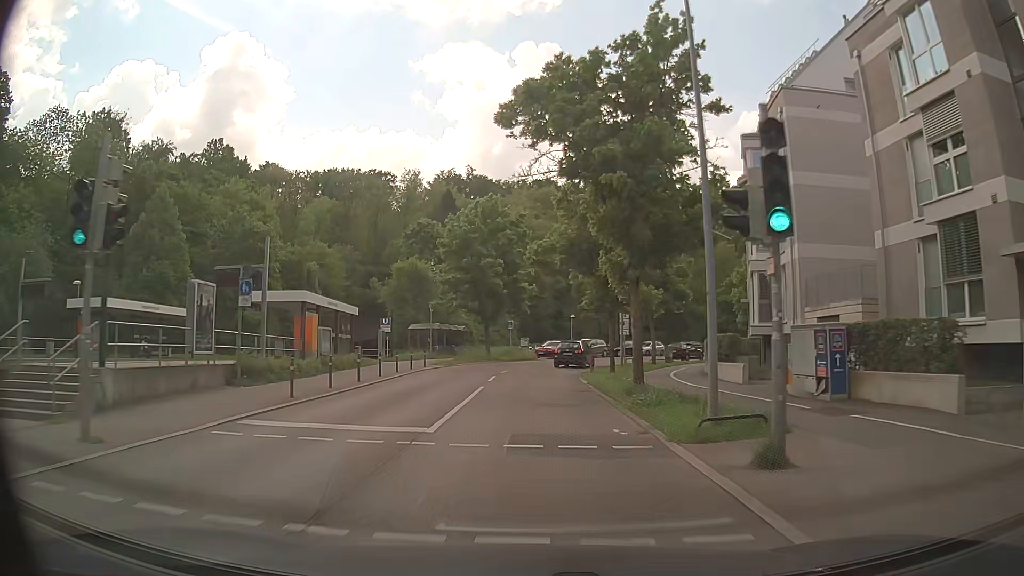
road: secondary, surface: asphalt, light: Day
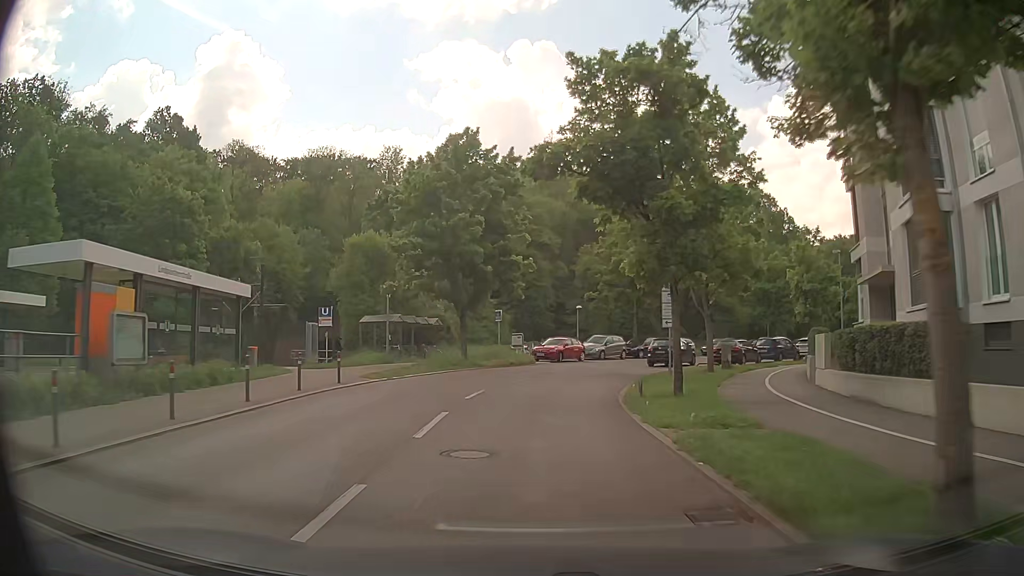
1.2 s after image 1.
(+0.1, +14.4) m; 0°
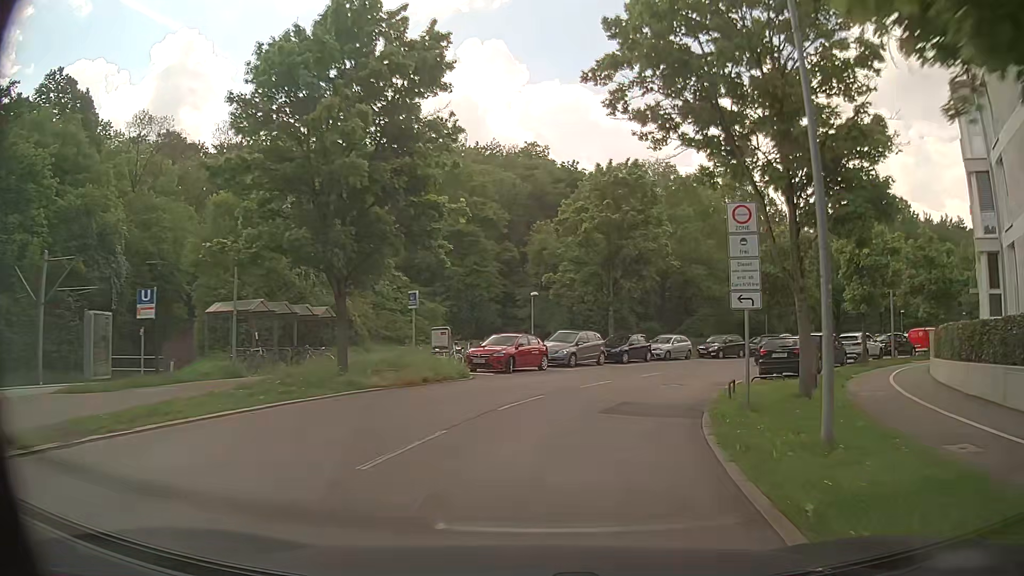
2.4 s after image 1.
(+0.5, +14.4) m; +5°
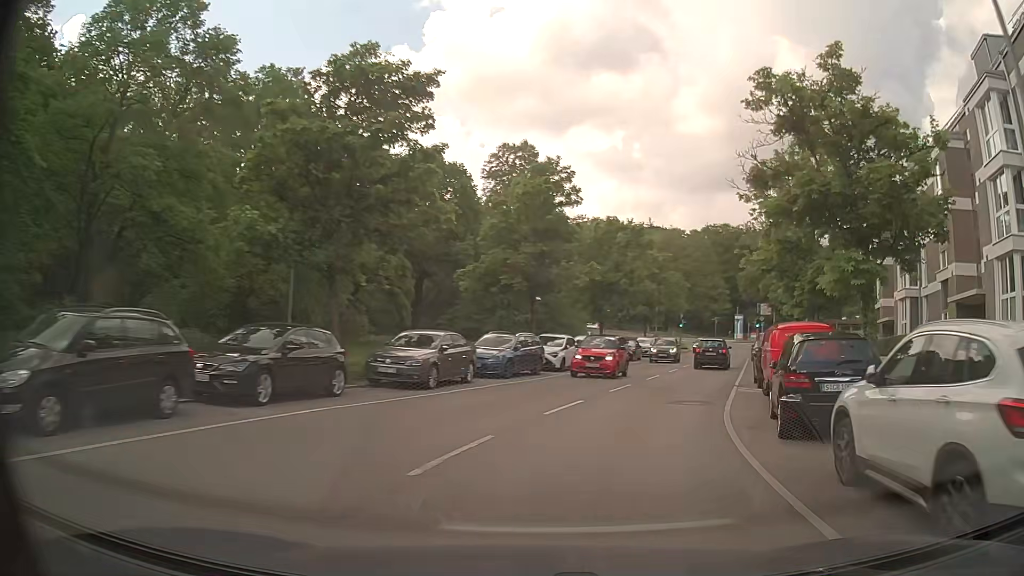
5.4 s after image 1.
(+11.2, +32.7) m; +40°
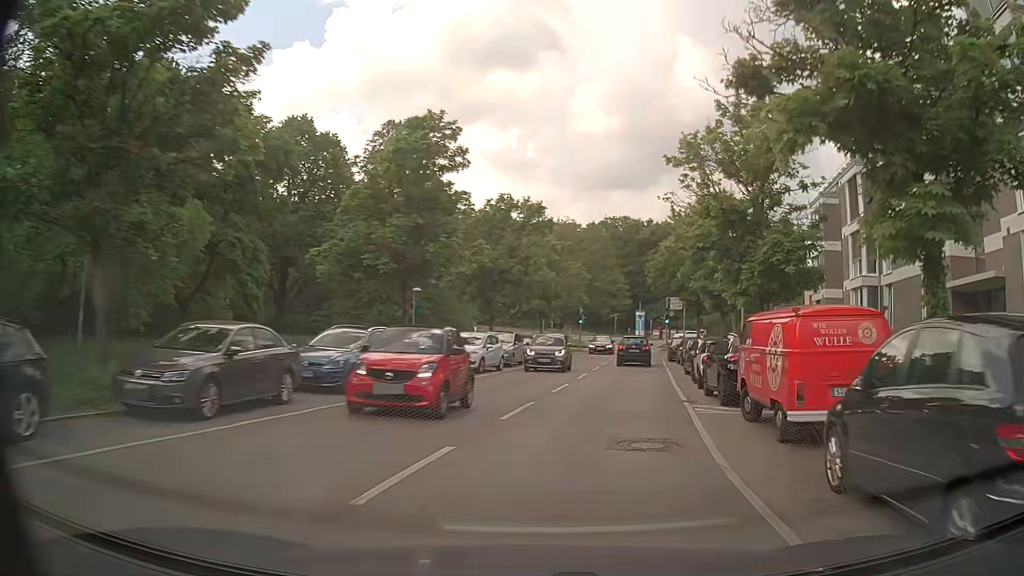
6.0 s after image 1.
(+0.6, +6.9) m; +10°
